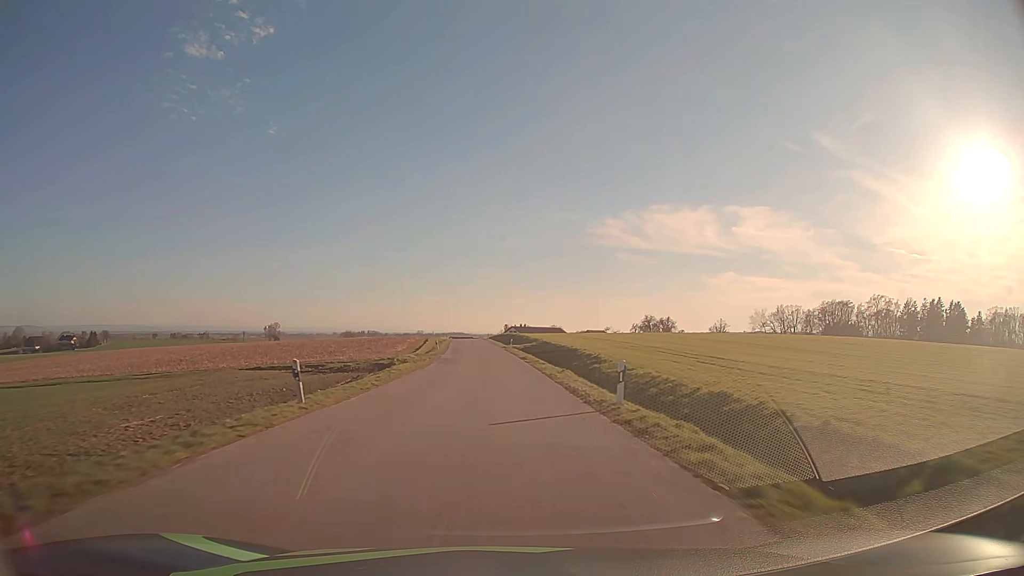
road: tertiary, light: Day
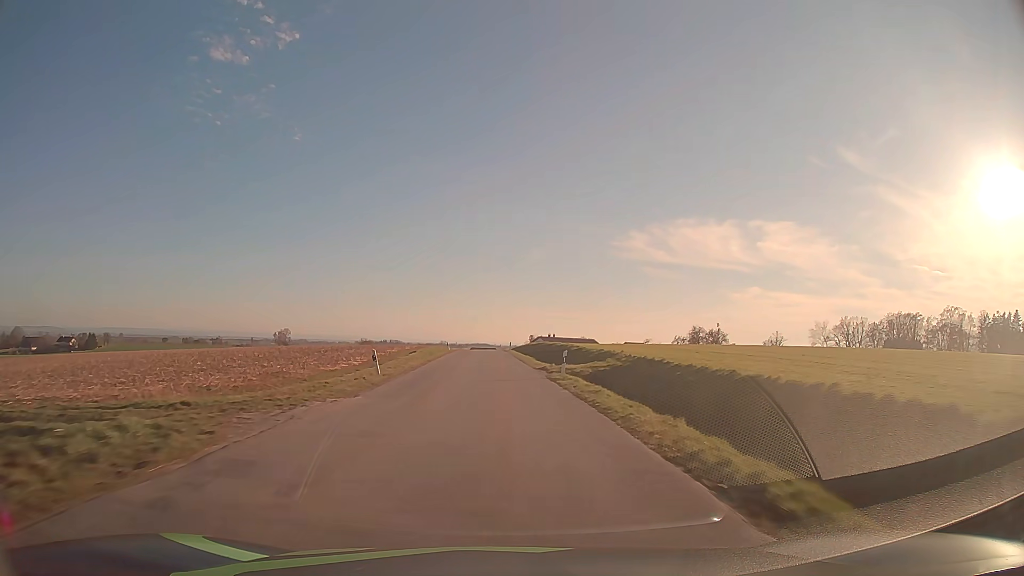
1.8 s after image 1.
(-0.6, +38.4) m; -2°
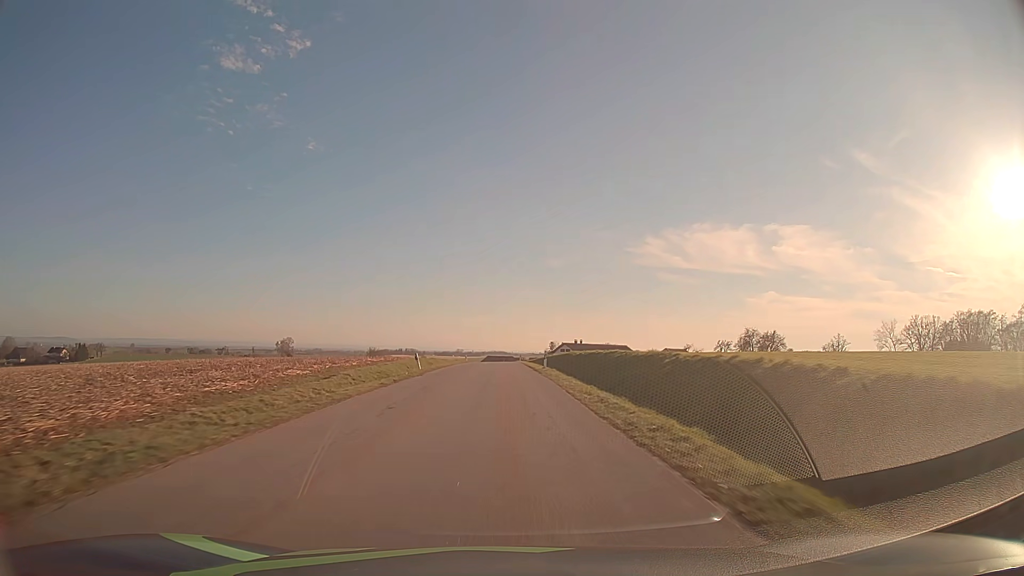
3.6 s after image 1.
(-0.8, +38.6) m; -1°
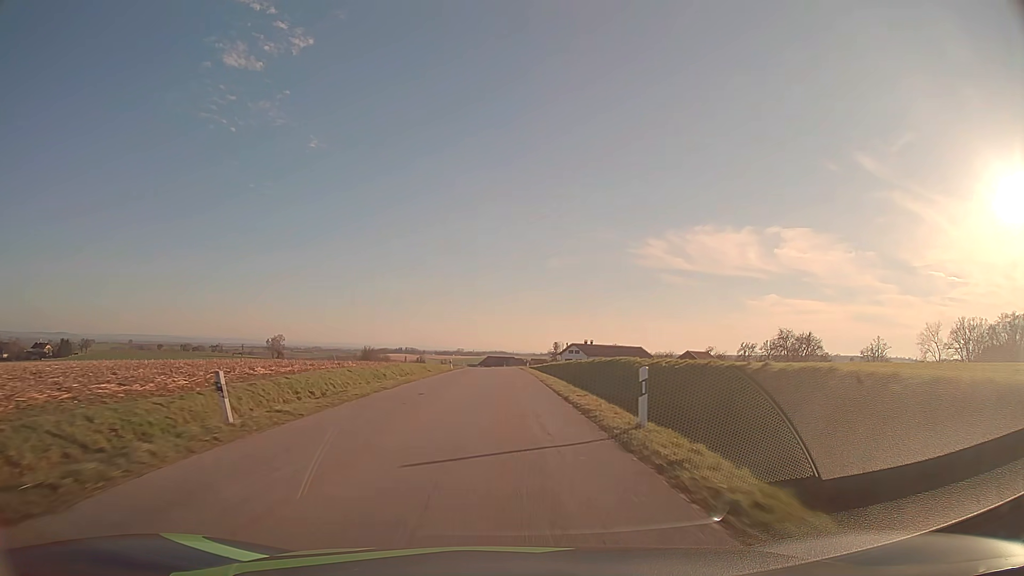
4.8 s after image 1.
(-0.1, +25.8) m; 0°
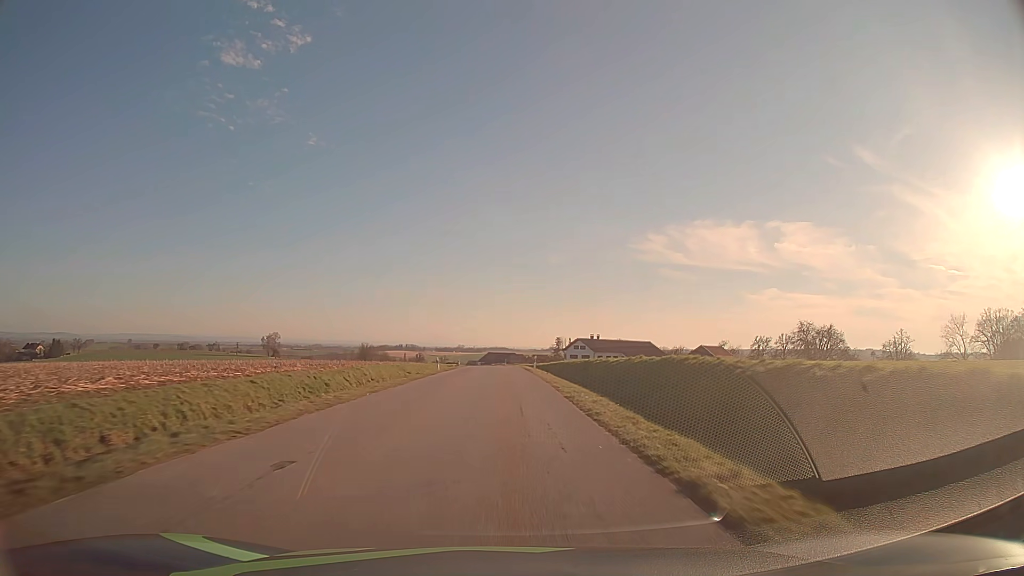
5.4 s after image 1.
(0.0, +12.8) m; 0°
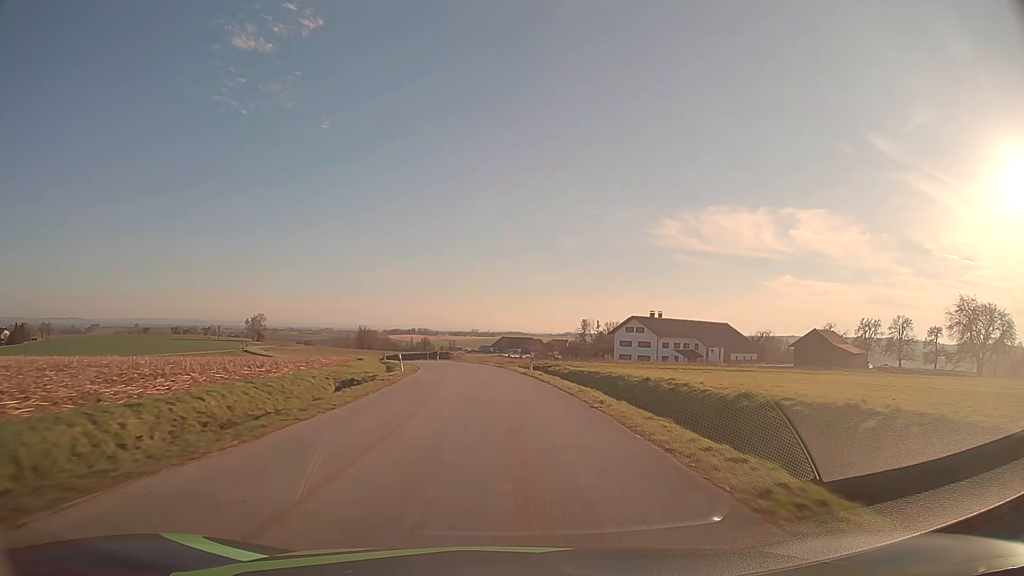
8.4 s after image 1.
(-0.4, +62.9) m; -1°
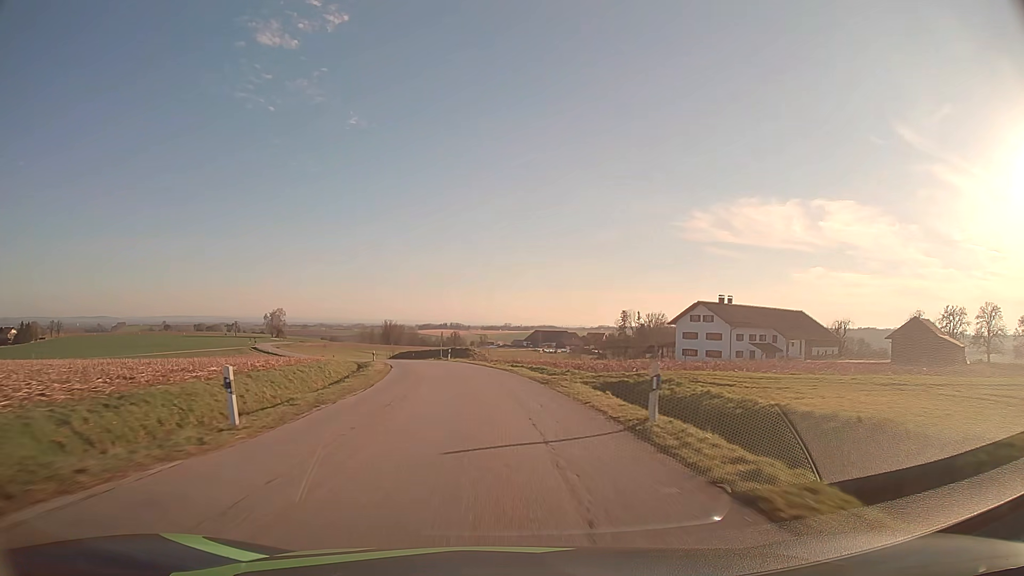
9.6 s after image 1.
(-0.4, +24.7) m; -2°
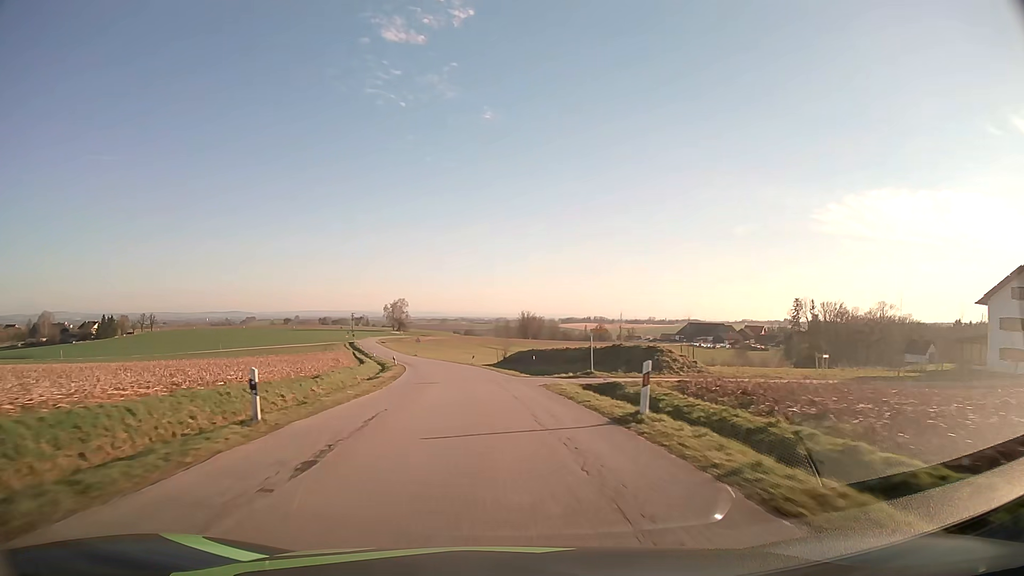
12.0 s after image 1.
(-4.8, +48.6) m; -12°
(0, +10) (-1, +20) (-2, +30) (-3, +40) (-4, +50) (-6, +60) (-8, +69) (-10, +79) (-12, +89) (-15, +99) m
